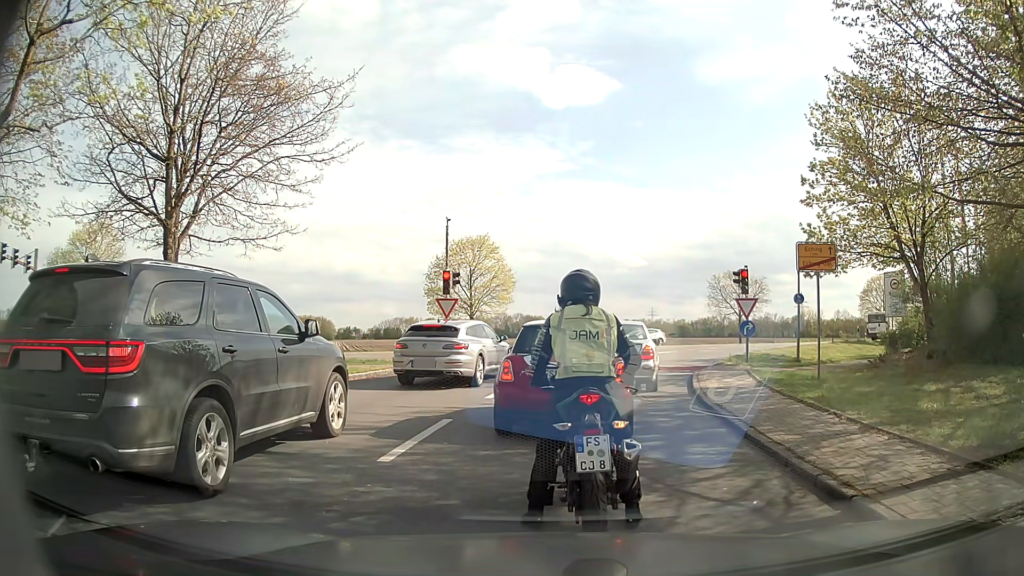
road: residential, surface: asphalt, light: Day
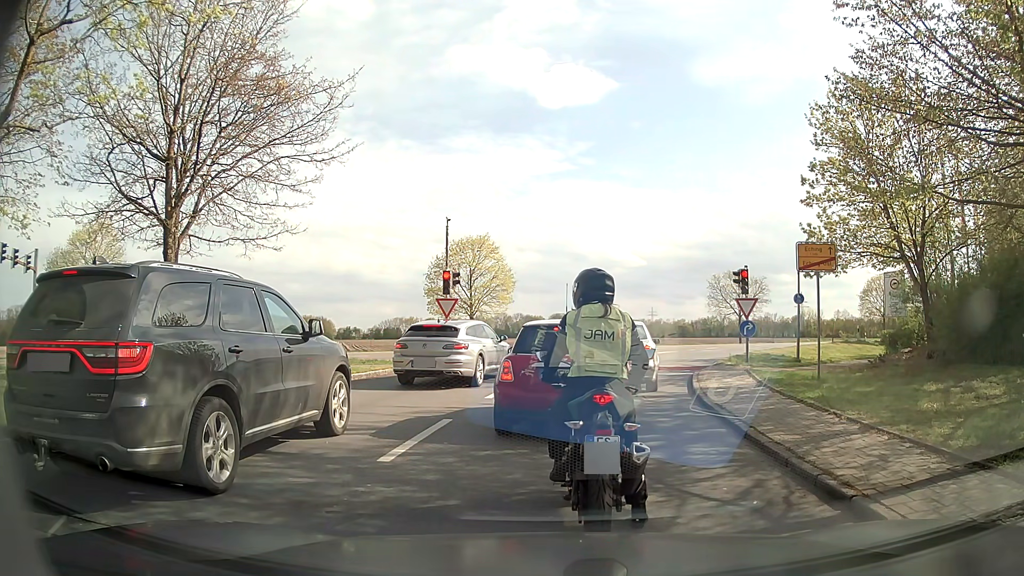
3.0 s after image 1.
(0.0, 0.0) m; 0°
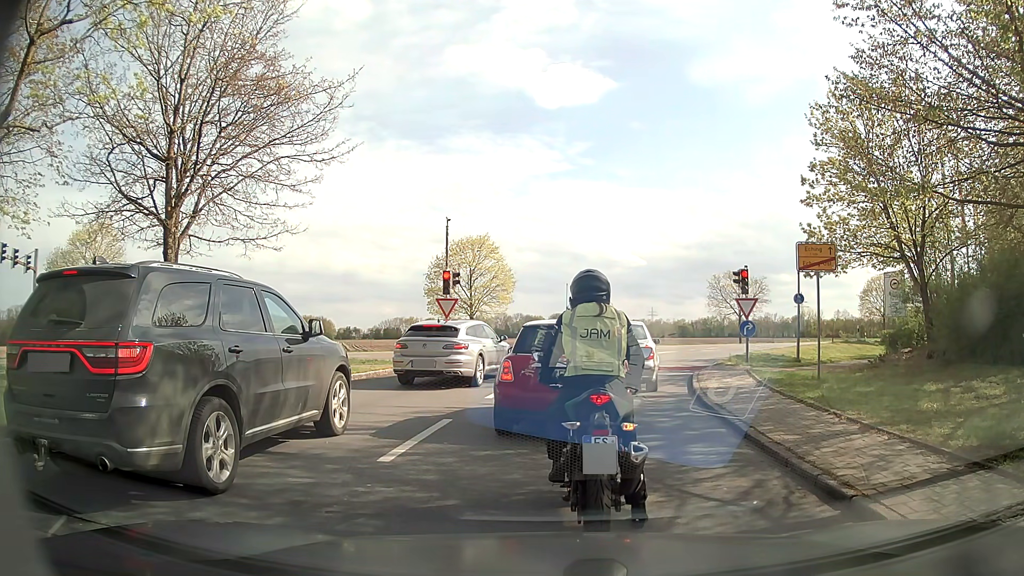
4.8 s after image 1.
(0.0, 0.0) m; 0°
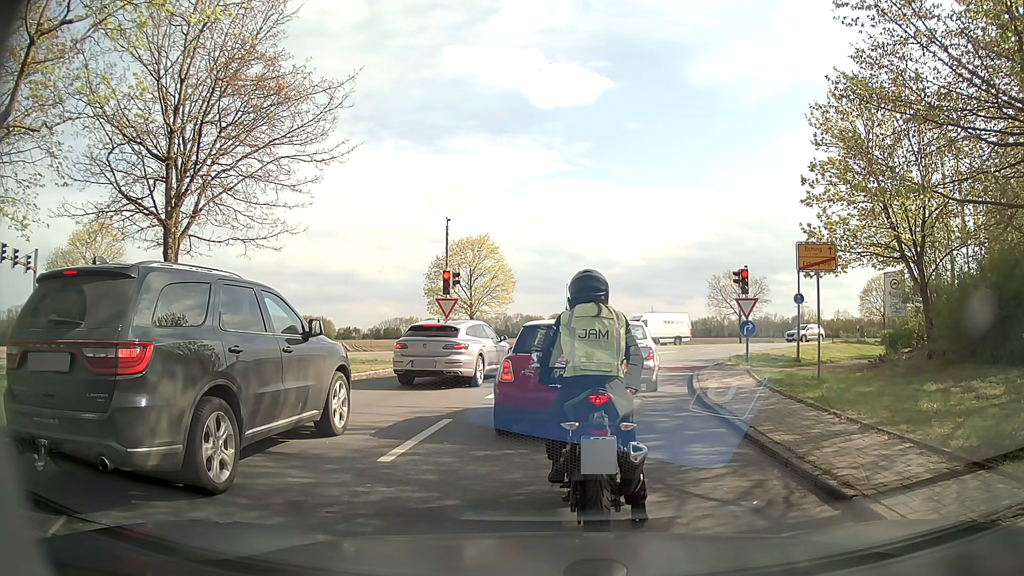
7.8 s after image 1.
(0.0, 0.0) m; 0°
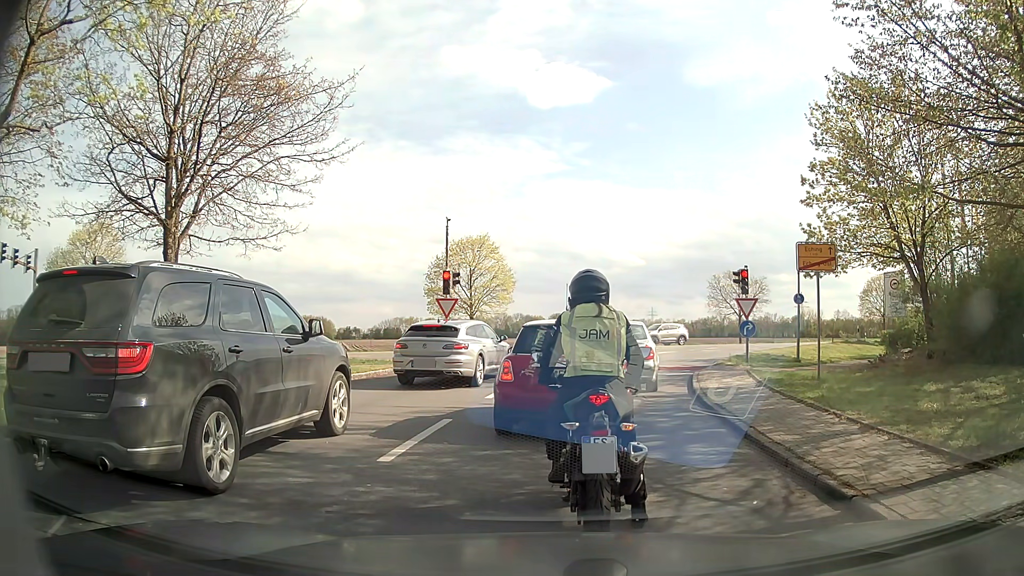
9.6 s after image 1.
(0.0, 0.0) m; 0°
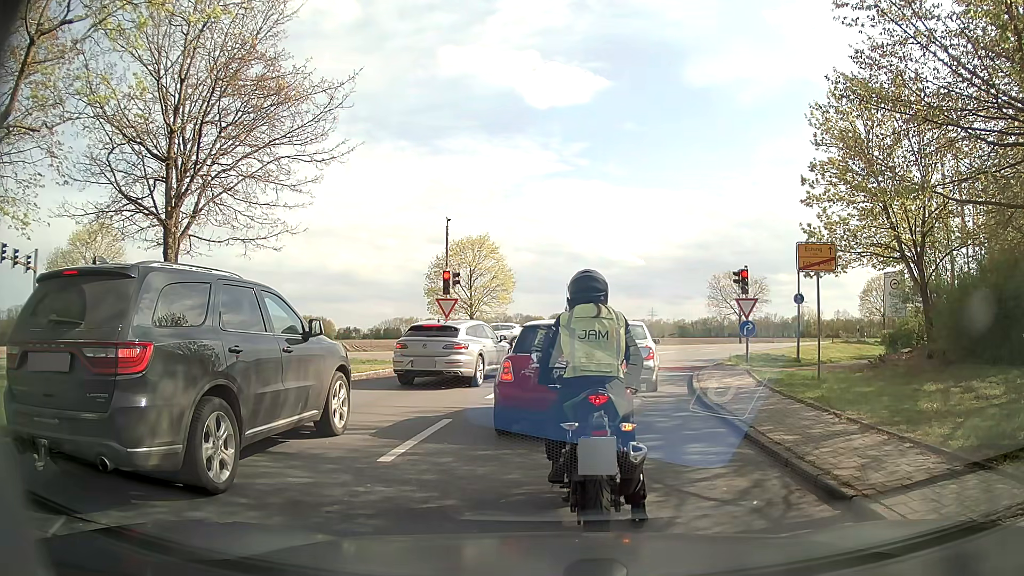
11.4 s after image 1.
(0.0, 0.0) m; 0°
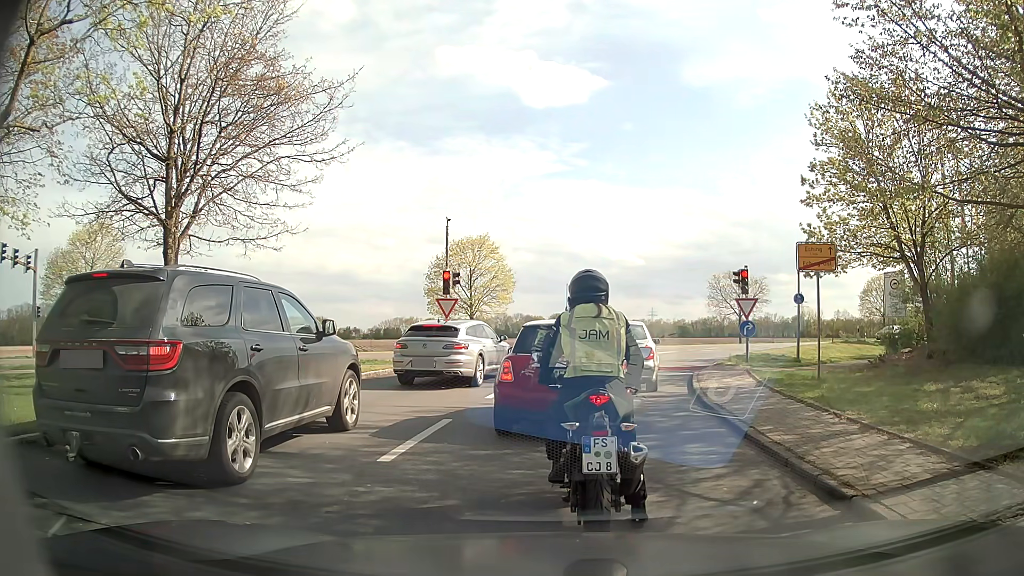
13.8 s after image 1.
(0.0, 0.0) m; 0°
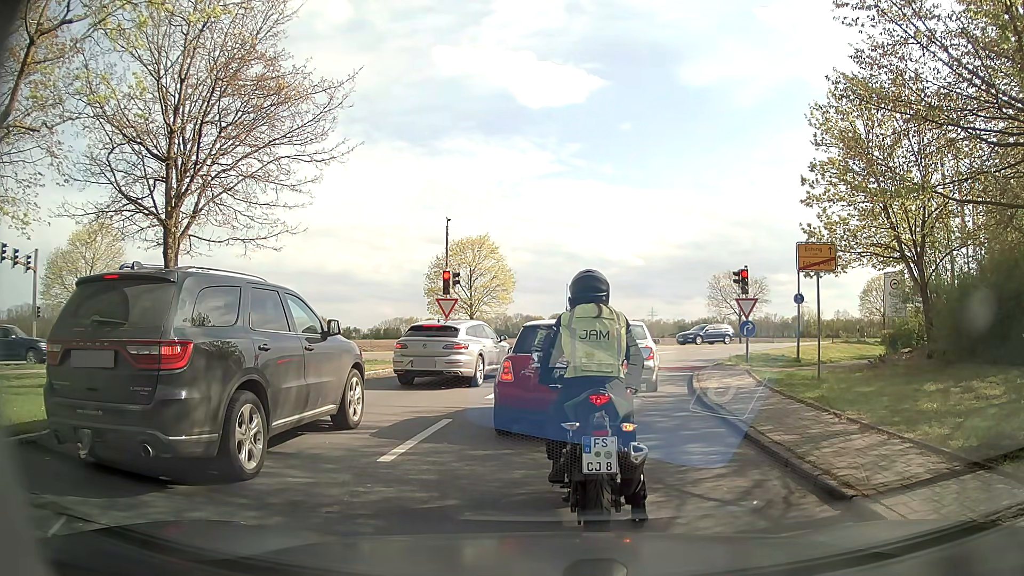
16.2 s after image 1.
(0.0, 0.0) m; 0°
(+1, +10) (+4, +20) (+9, +28) (+15, +36) (+23, +42) (+31, +47) (+40, +52) (+49, +56) (+58, +60) (+67, +65) m
